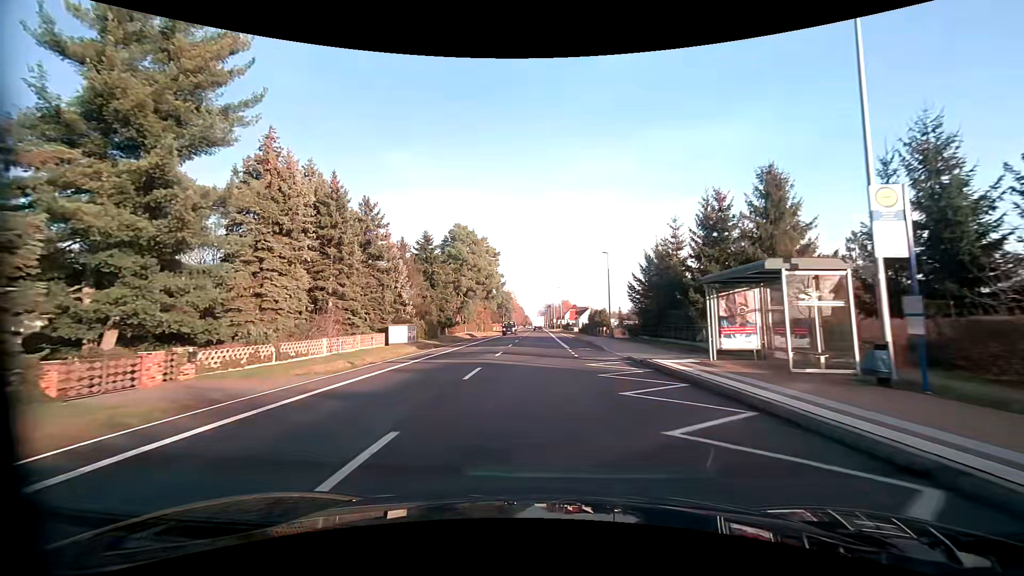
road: primary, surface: asphalt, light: Day
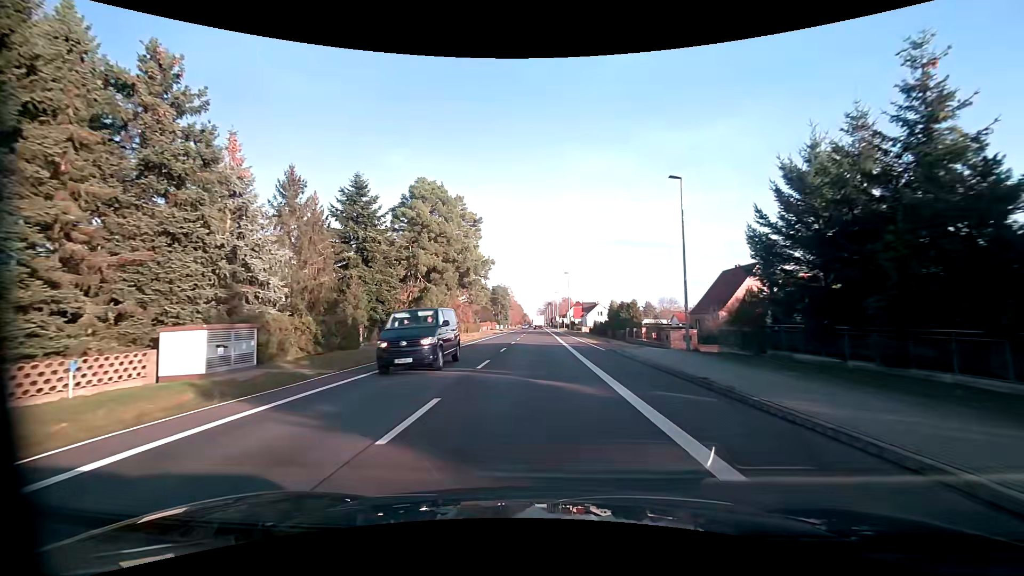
(+0.1, +24.8) m; 0°
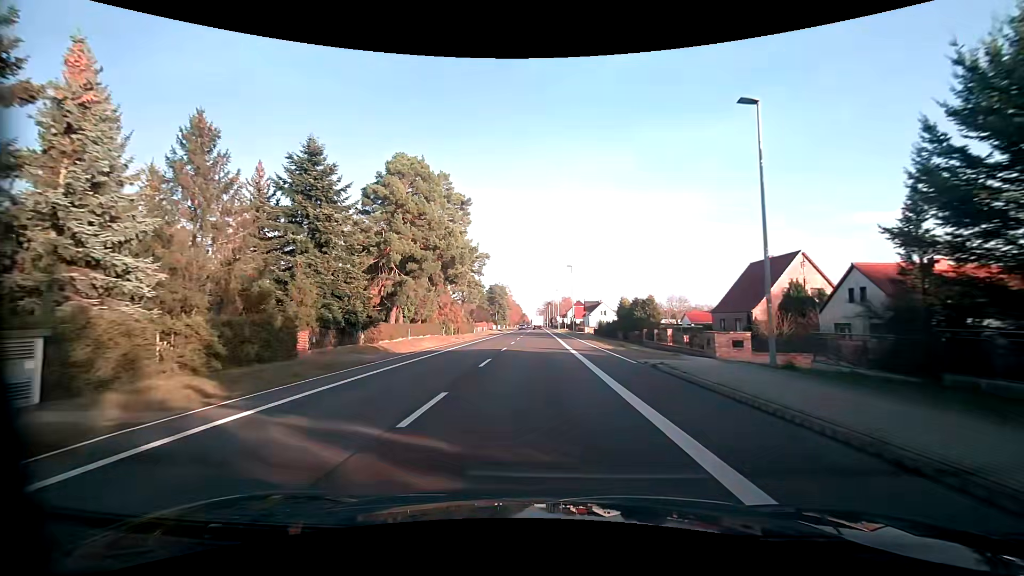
(0.0, +8.3) m; 0°
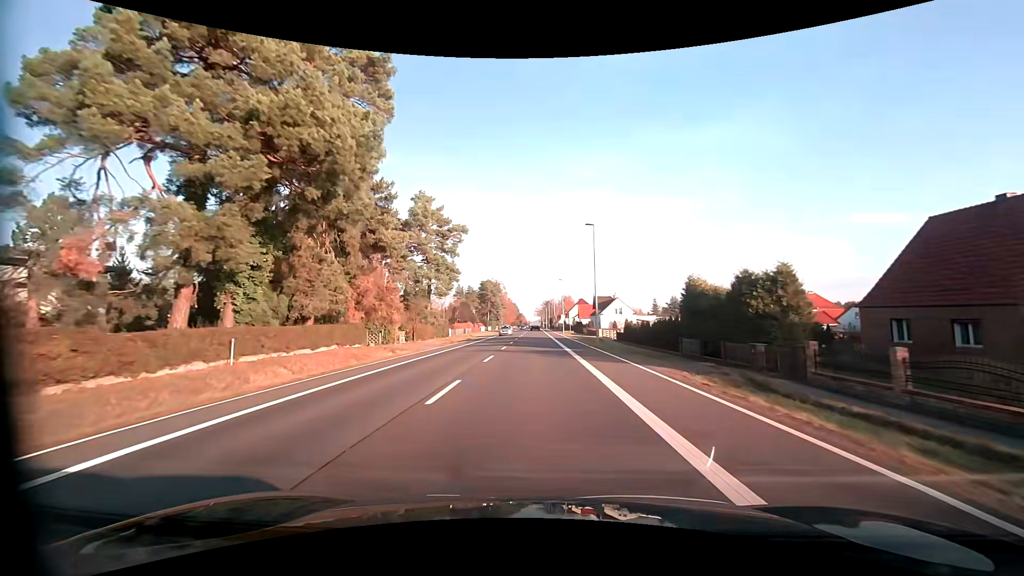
(0.0, +25.0) m; 0°
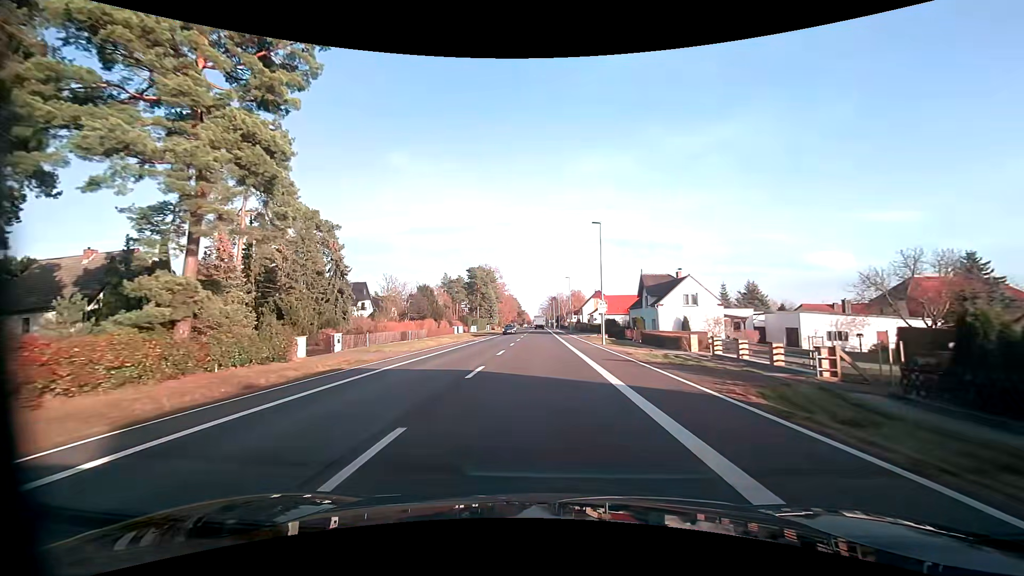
(-0.2, +41.9) m; 0°
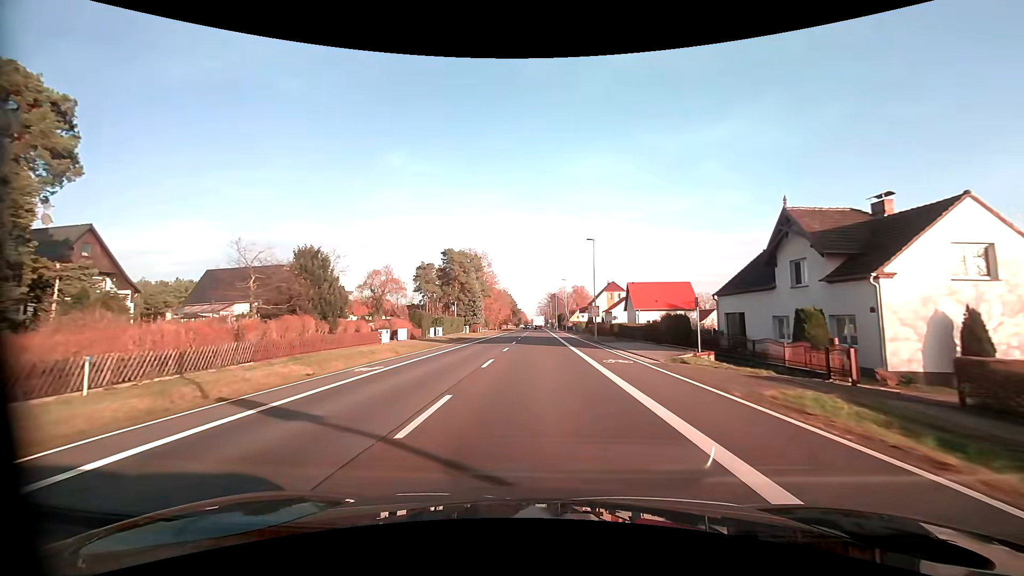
(-0.1, +33.5) m; 0°
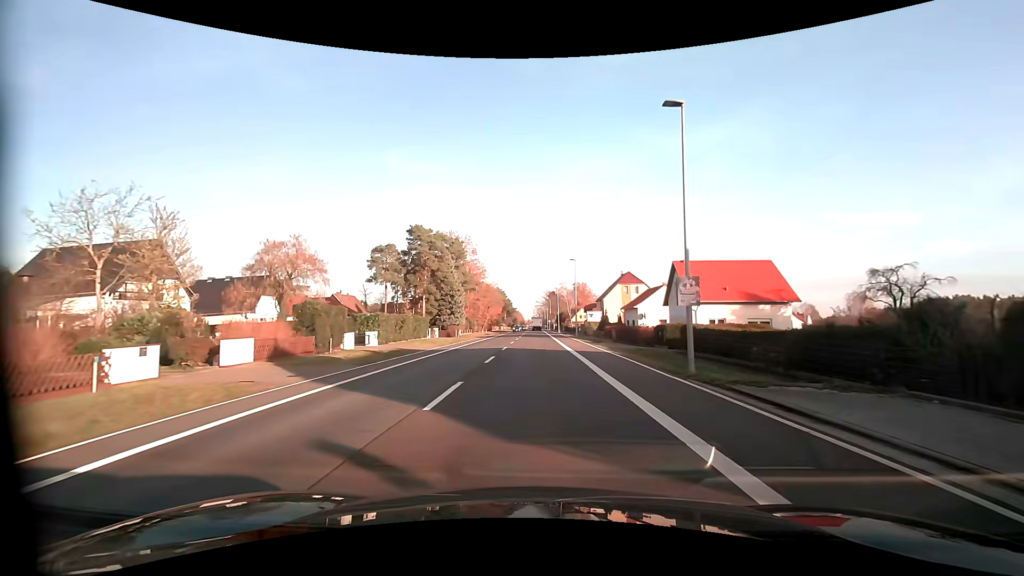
(0.0, +25.1) m; 0°
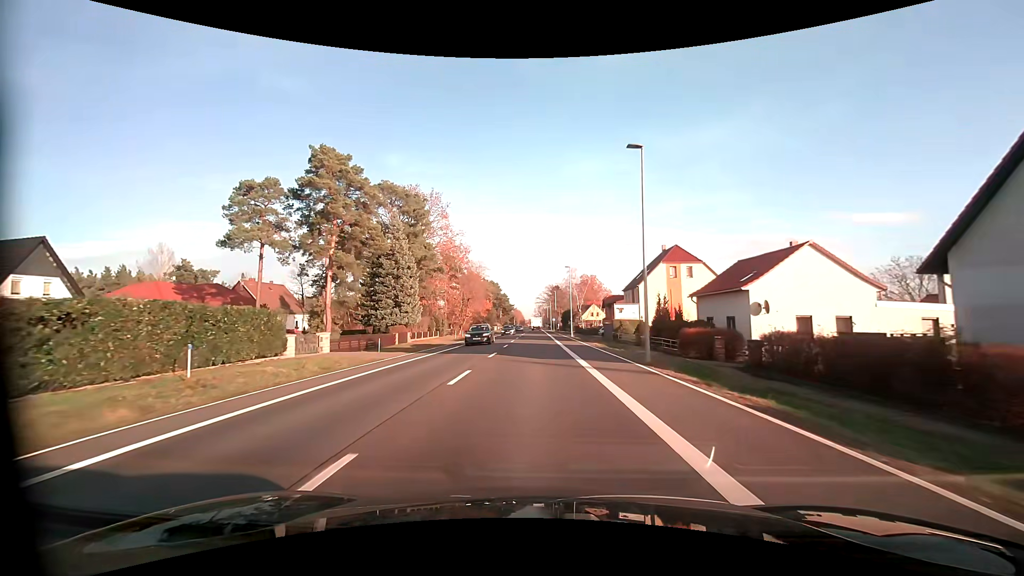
(+0.1, +33.5) m; 0°
(0, +10) (0, +20) (0, +30) (0, +40) (0, +50) (0, +60) (0, +70) (0, +80) (0, +90) (0, +100) m
